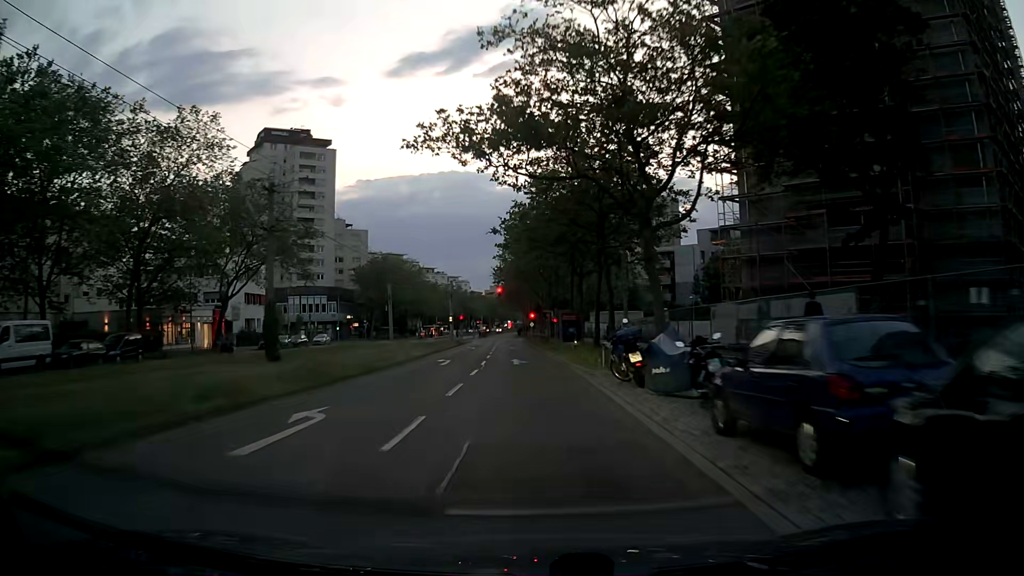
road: tertiary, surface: asphalt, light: Dusk
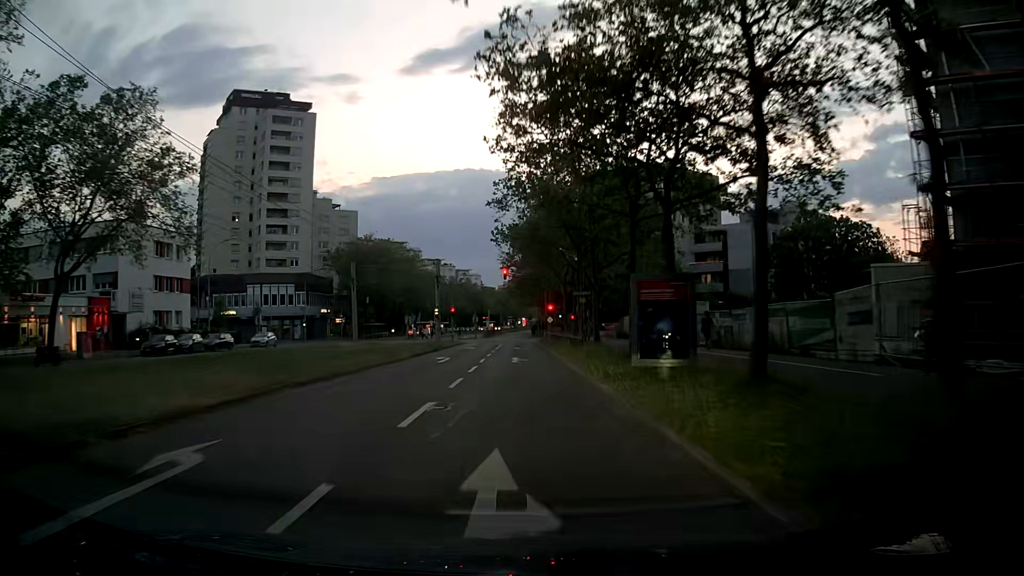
(-0.4, +24.2) m; -1°
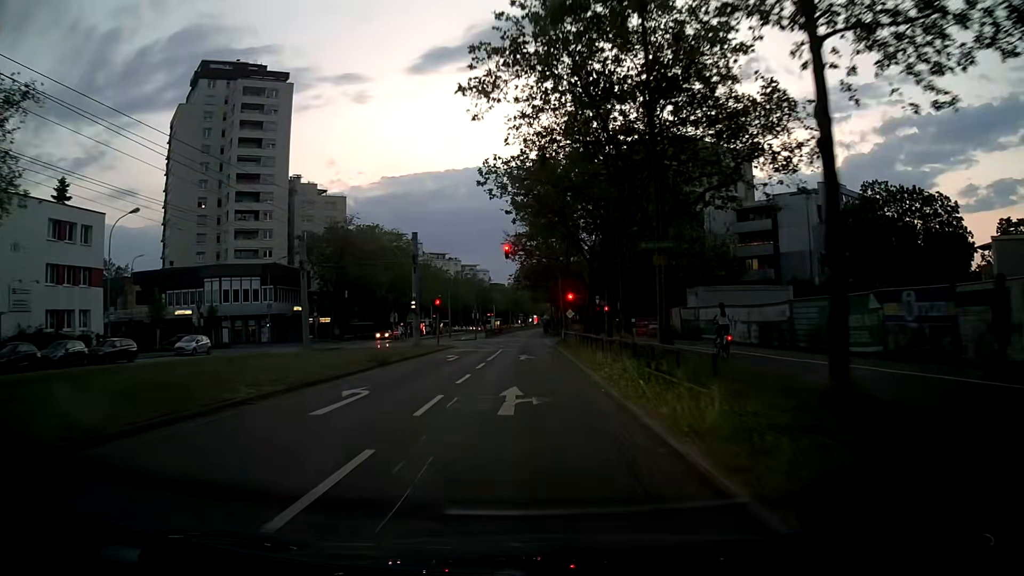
(-0.2, +16.7) m; -1°
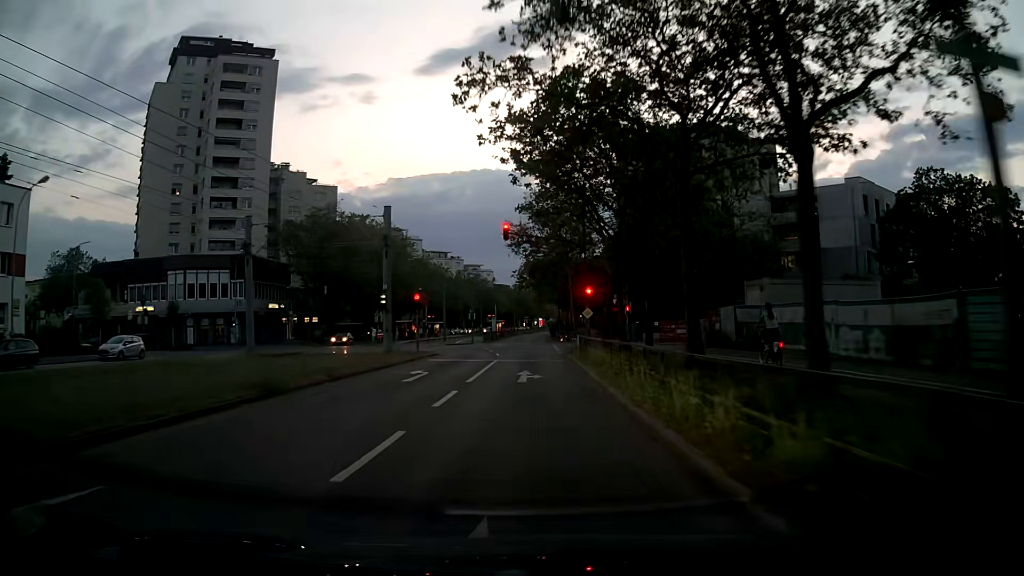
(-0.1, +10.3) m; -2°
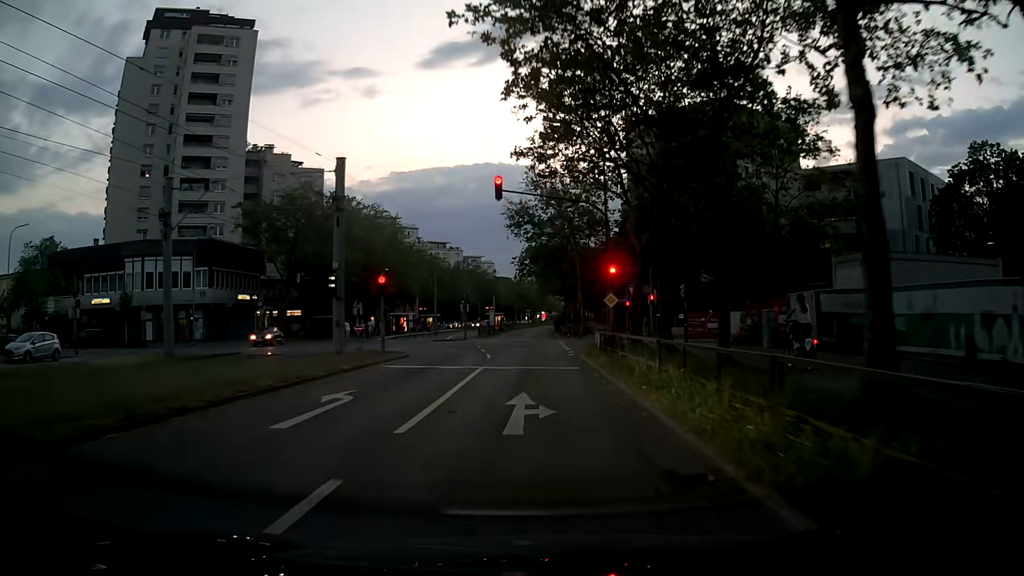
(+0.2, +9.0) m; +2°
(0, +10) (0, +20) (0, +30) (0, +40) (0, +50) (0, +60) (0, +70) (-1, +80) (-1, +90) (-1, +100) m
